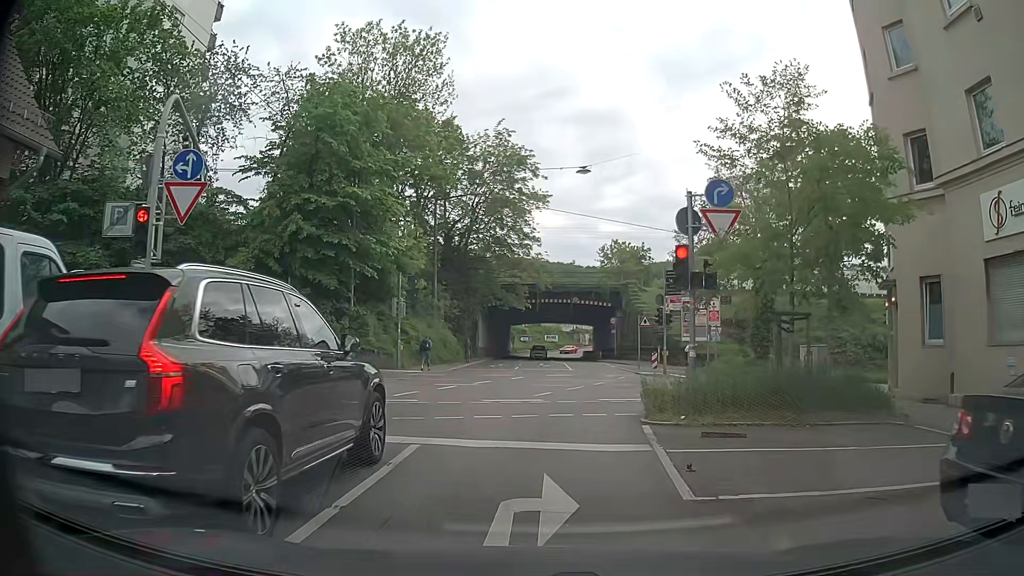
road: residential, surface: asphalt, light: Day
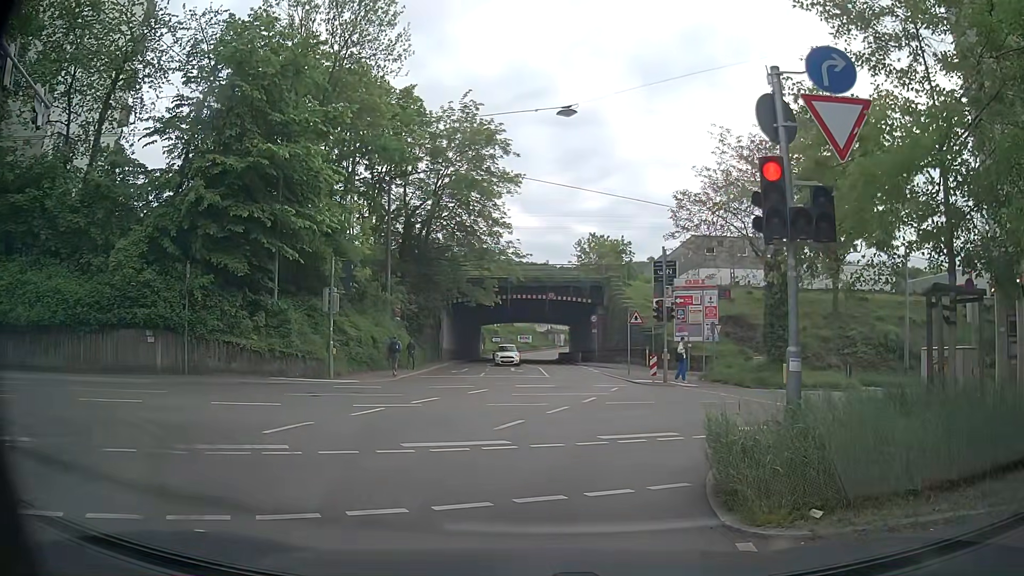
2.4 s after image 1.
(-0.1, +6.1) m; +1°
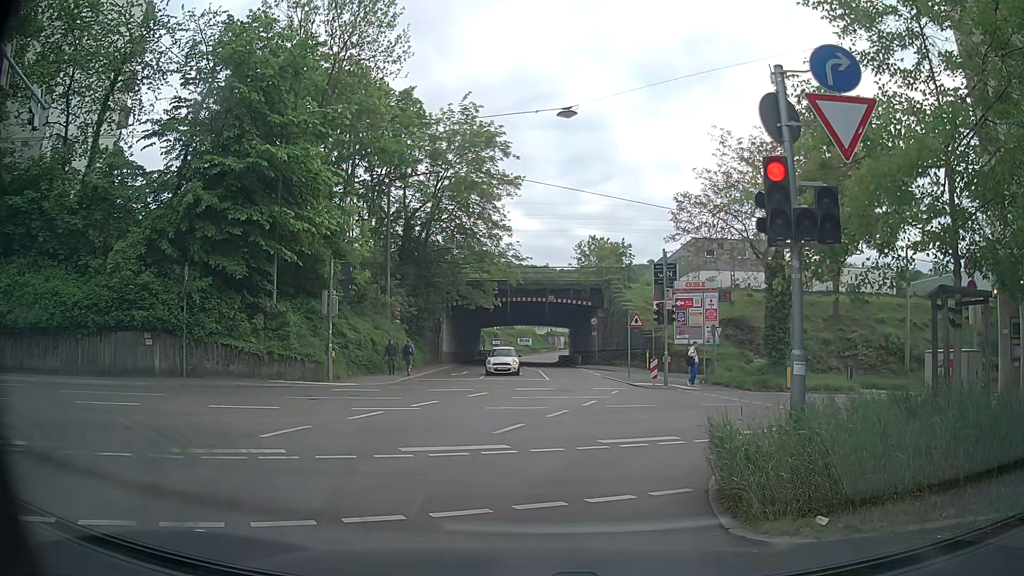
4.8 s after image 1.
(0.0, +0.2) m; 0°
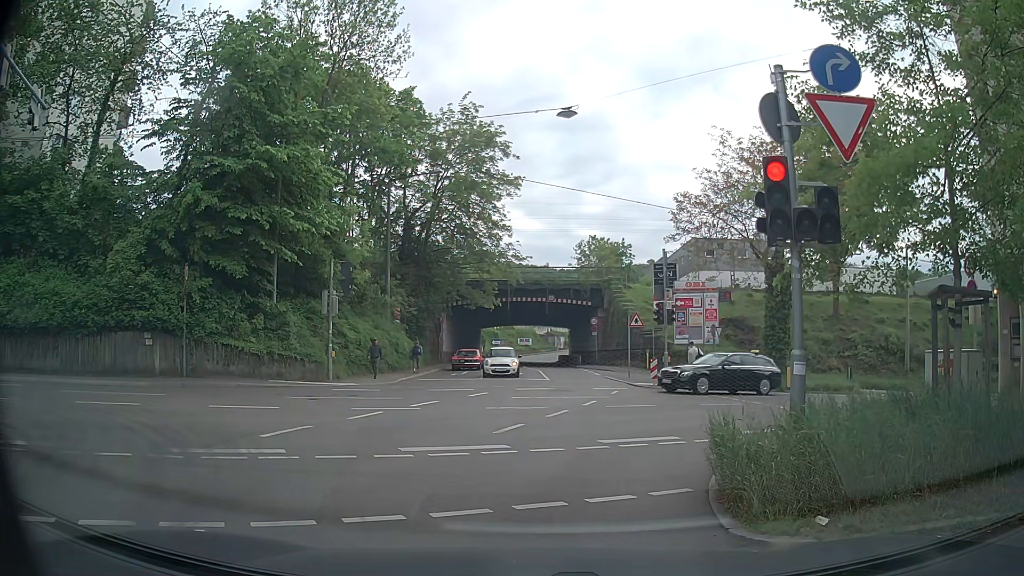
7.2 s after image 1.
(0.0, 0.0) m; 0°
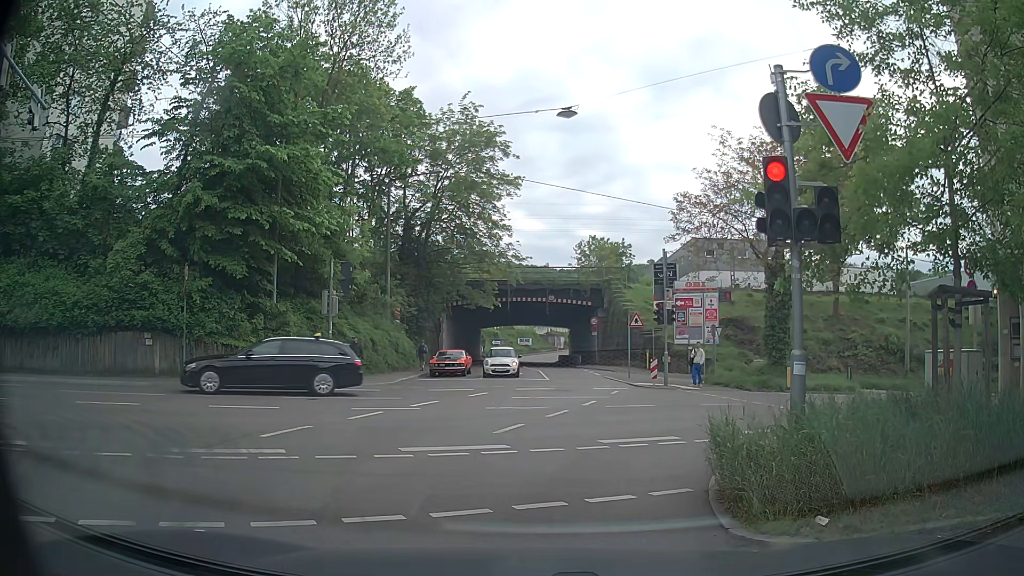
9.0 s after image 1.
(0.0, 0.0) m; 0°
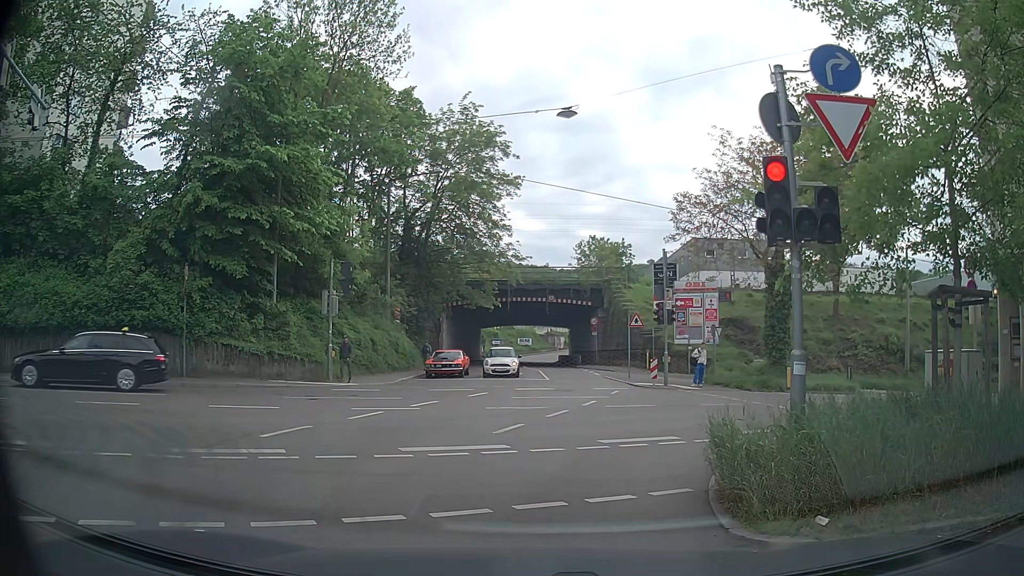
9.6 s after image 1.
(0.0, 0.0) m; 0°
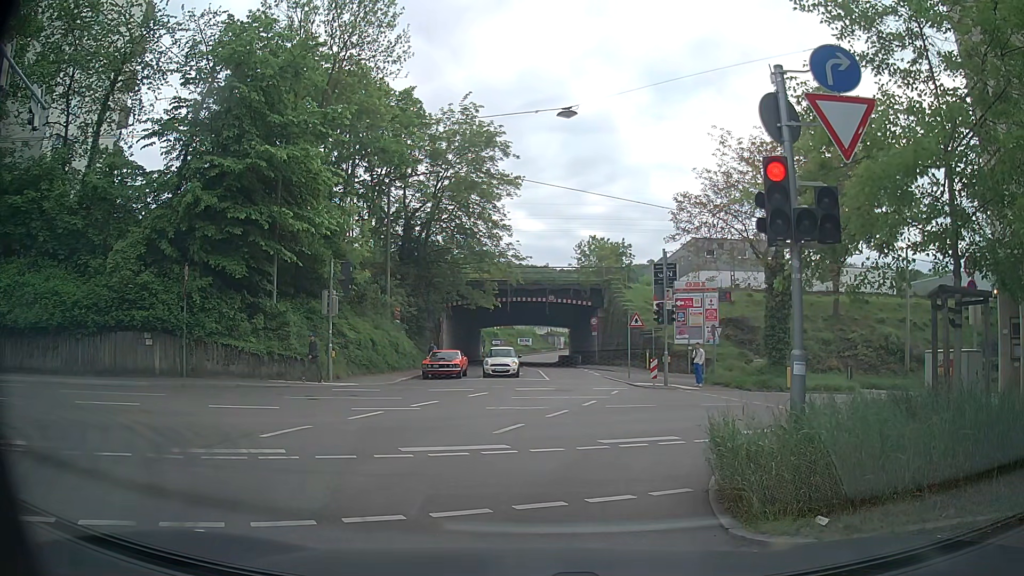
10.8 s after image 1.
(0.0, 0.0) m; 0°
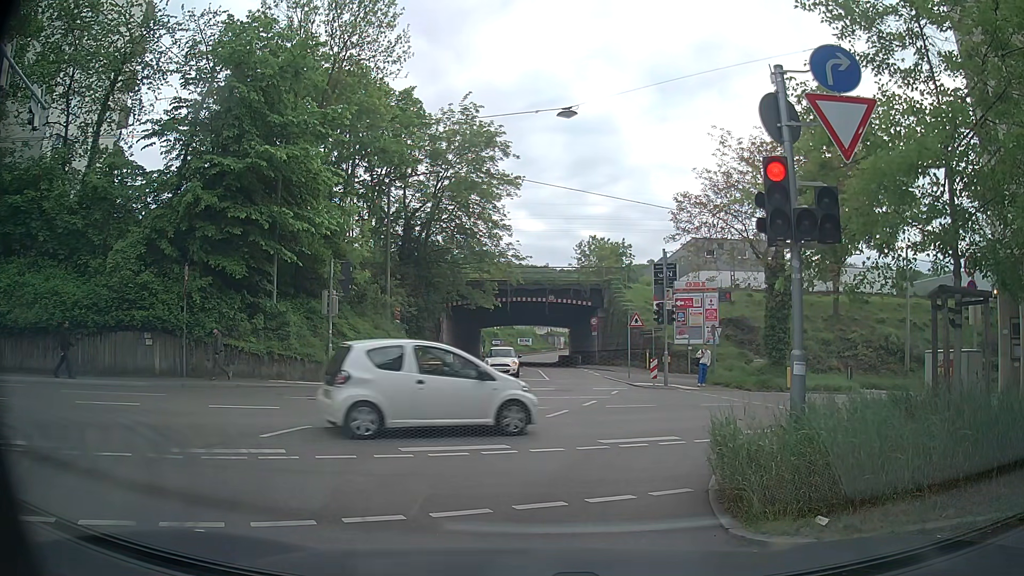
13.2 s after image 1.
(0.0, 0.0) m; 0°
